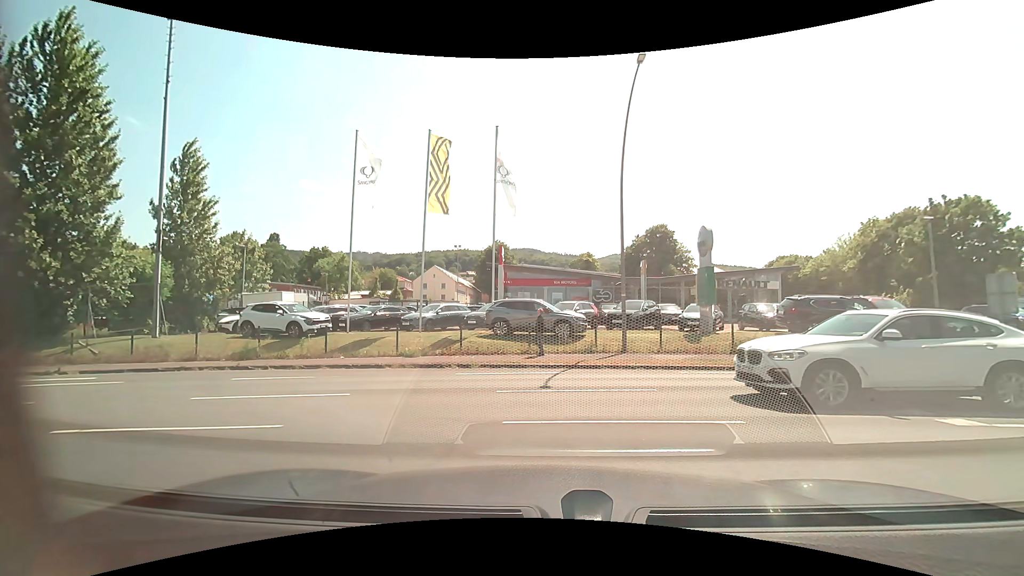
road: residential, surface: asphalt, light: Day
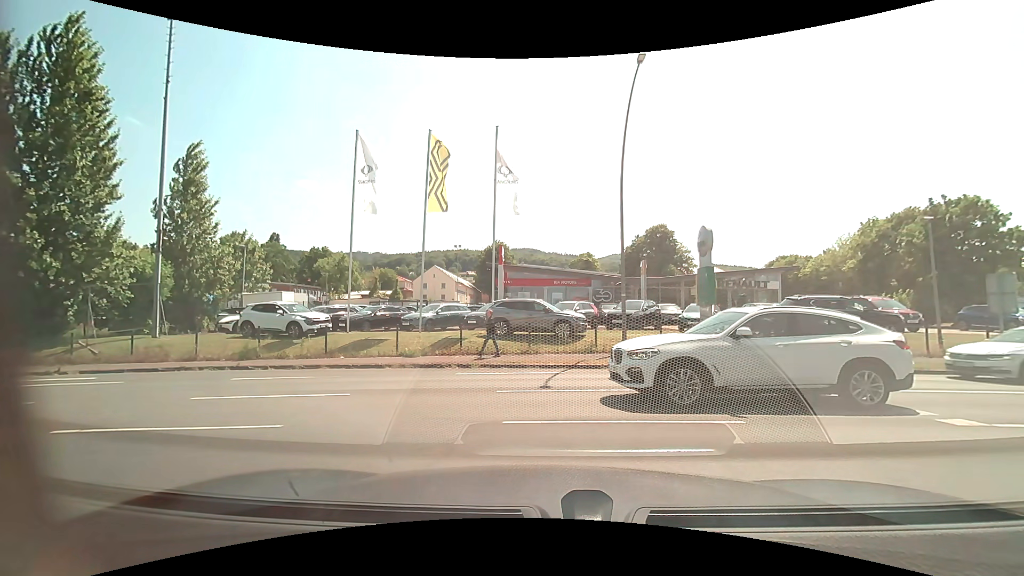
(0.0, 0.0) m; 0°
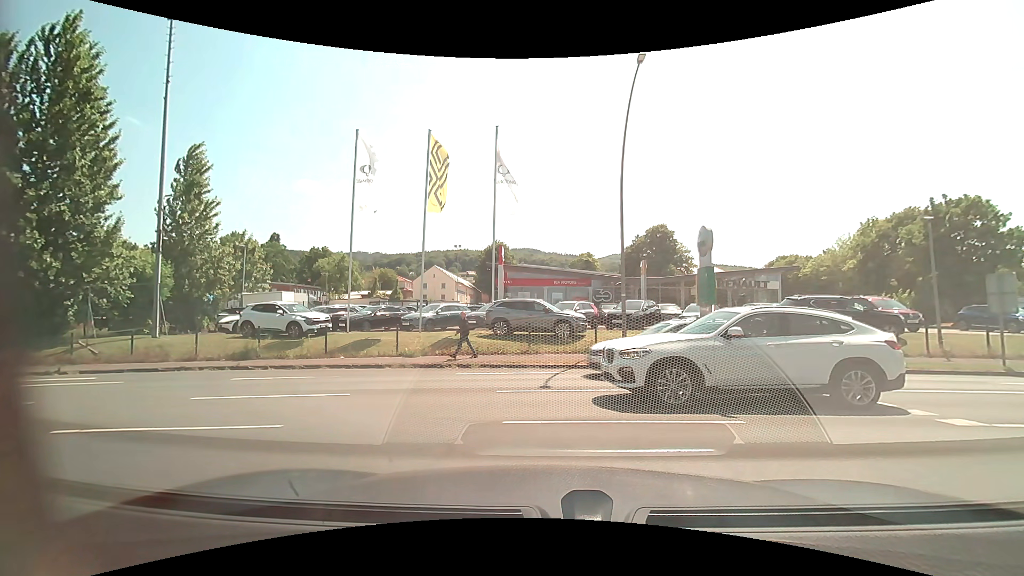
(0.0, 0.0) m; 0°
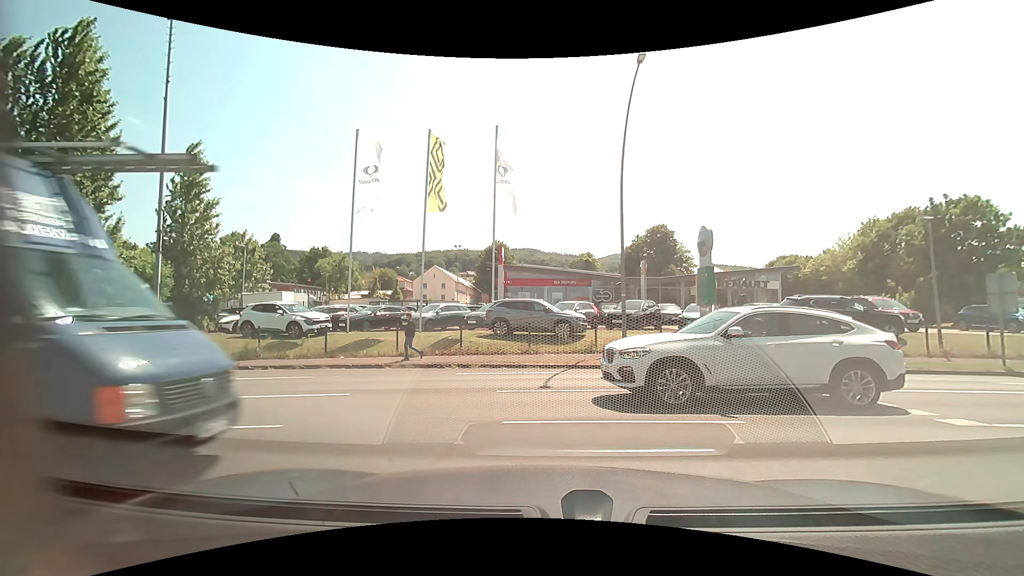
(0.0, 0.0) m; 0°
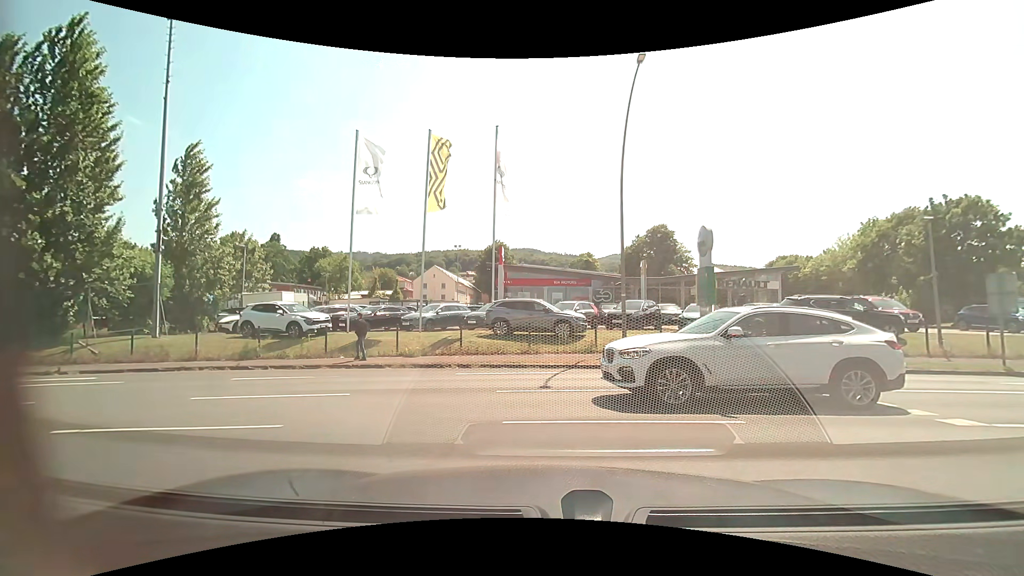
(0.0, 0.0) m; 0°
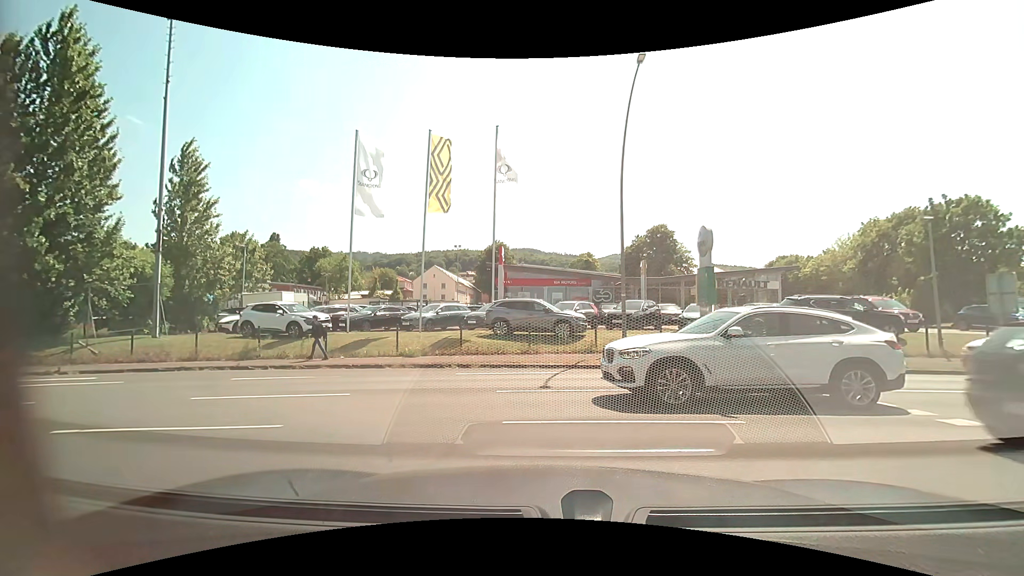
(0.0, 0.0) m; 0°
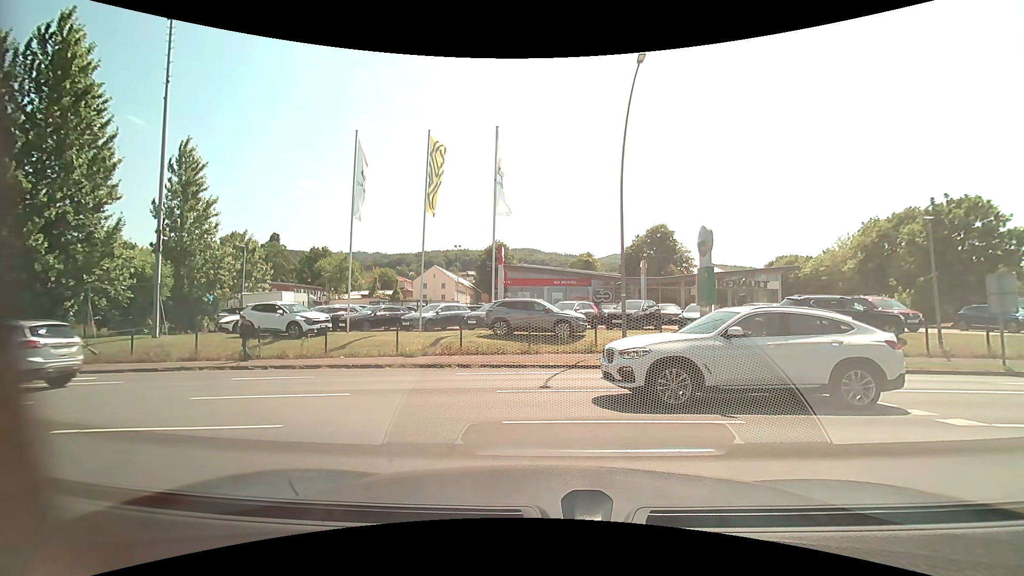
(0.0, 0.0) m; 0°
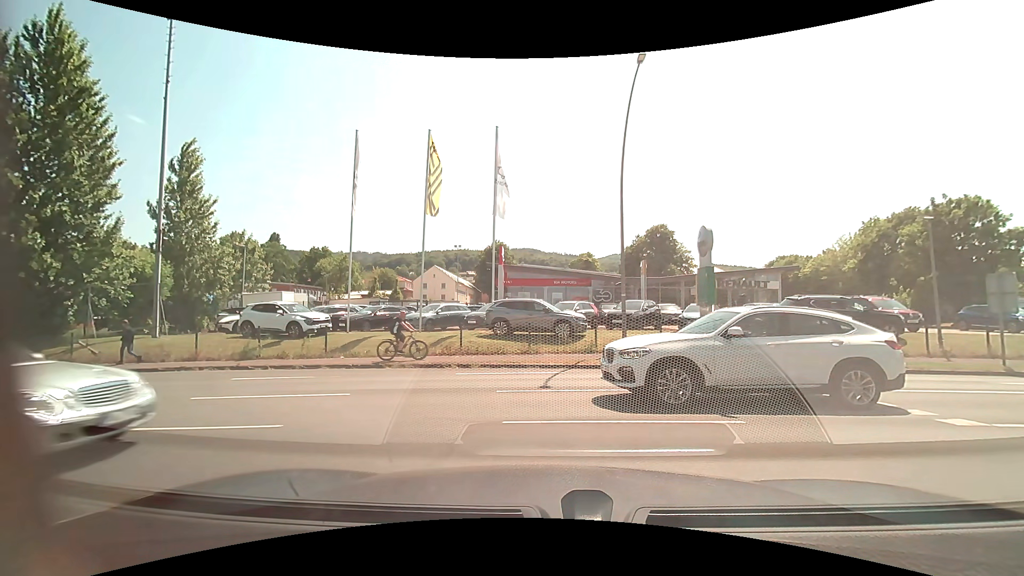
(0.0, 0.0) m; 0°
(-3, +9) (-12, +14) (-21, +15) (-31, +15) (-41, +14) (-51, +14) (-61, +13) (-71, +17) (-74, +26) (-75, +36) m
